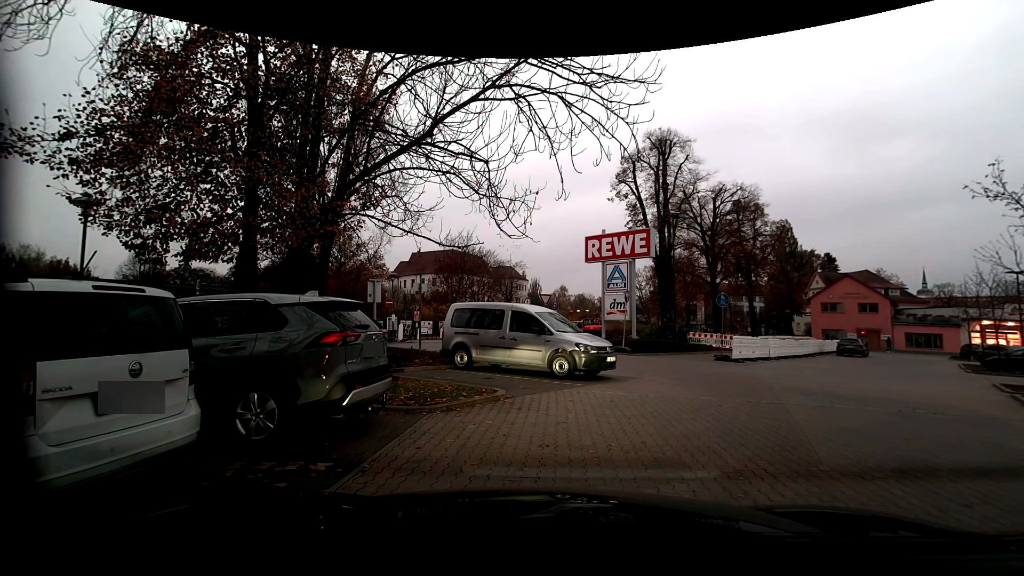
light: Sunrise
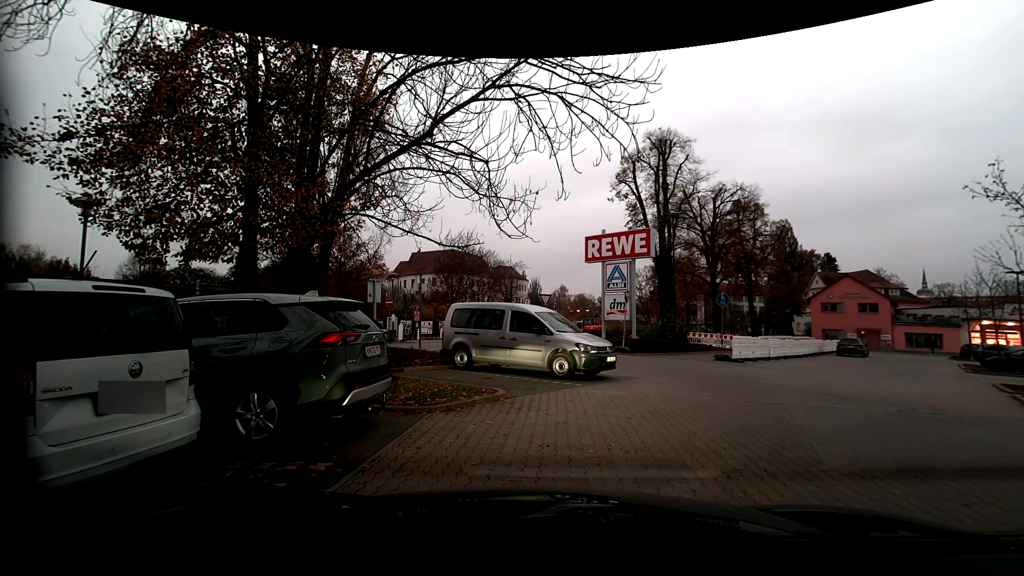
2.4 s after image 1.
(0.0, 0.0) m; 0°
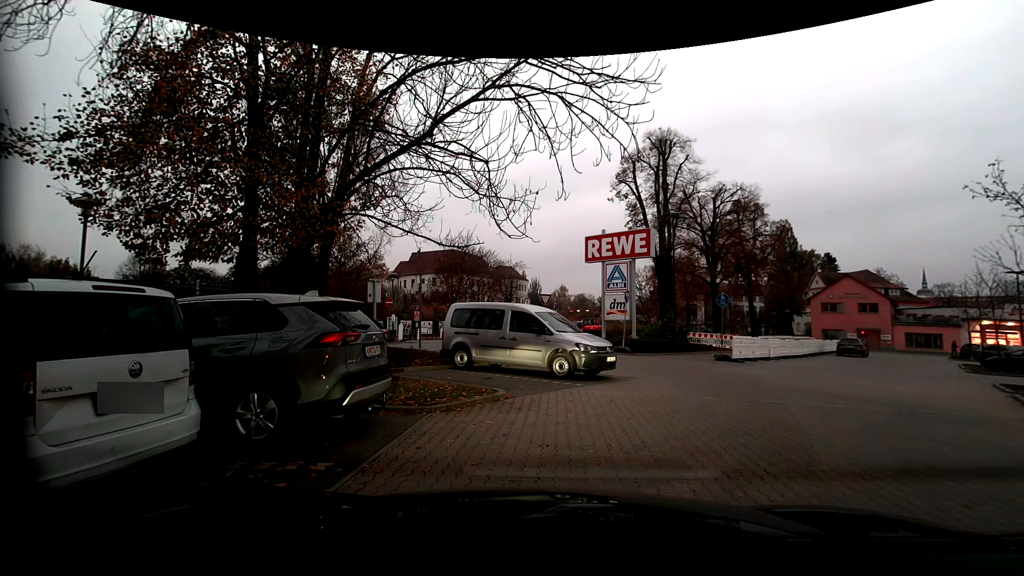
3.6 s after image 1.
(0.0, 0.0) m; 0°
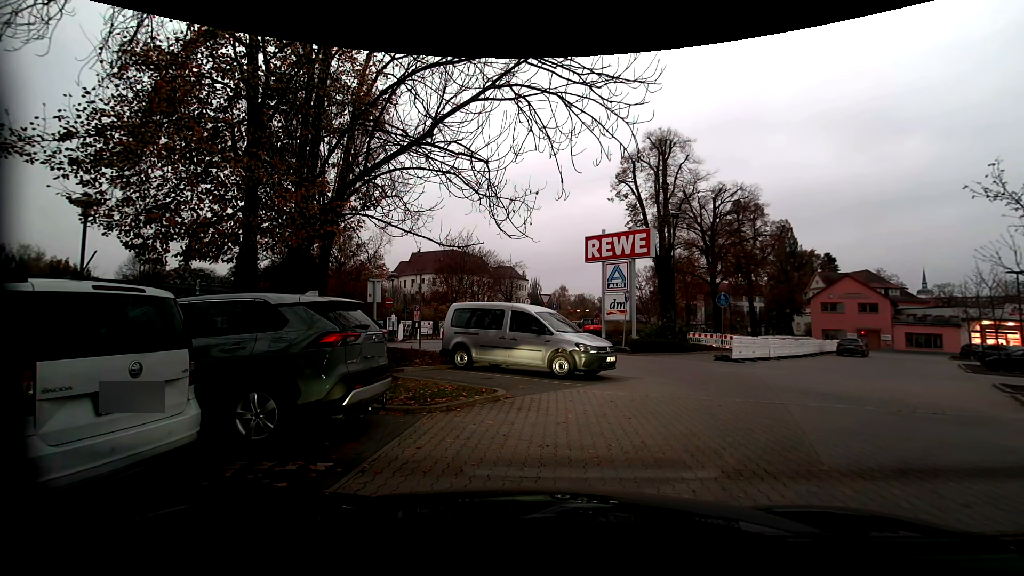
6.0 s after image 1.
(0.0, 0.0) m; 0°
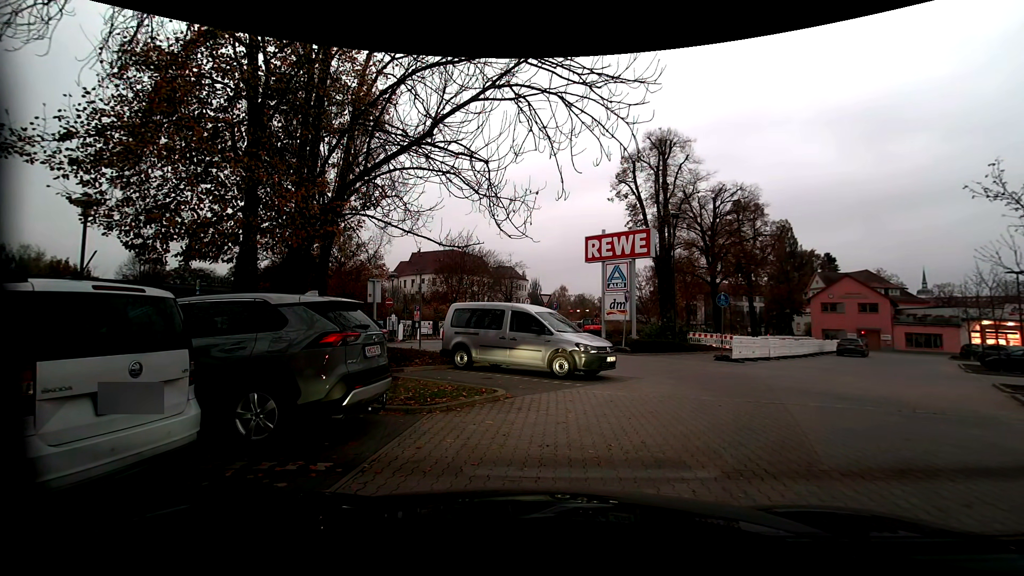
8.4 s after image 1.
(0.0, 0.0) m; 0°
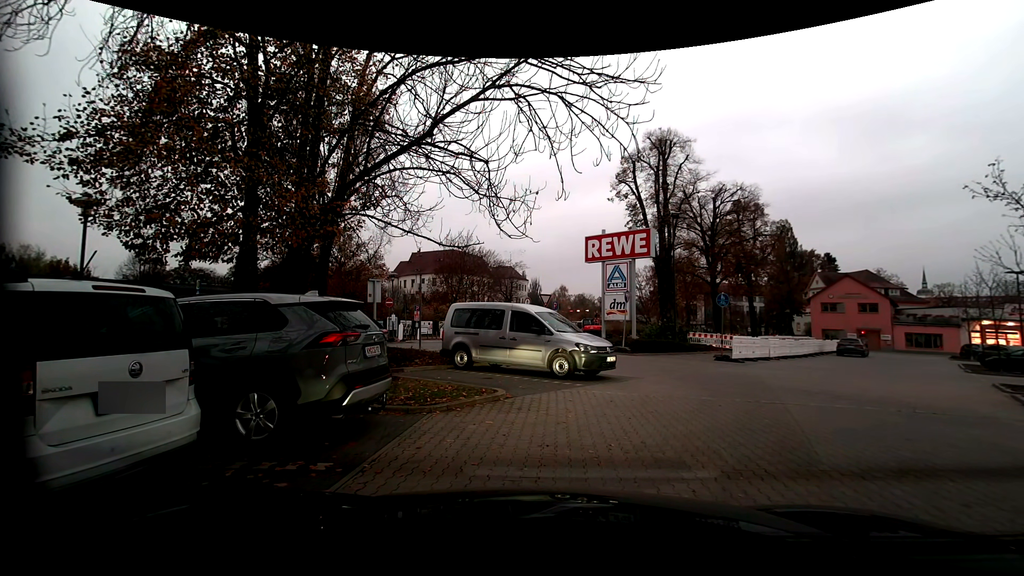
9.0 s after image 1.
(0.0, 0.0) m; 0°
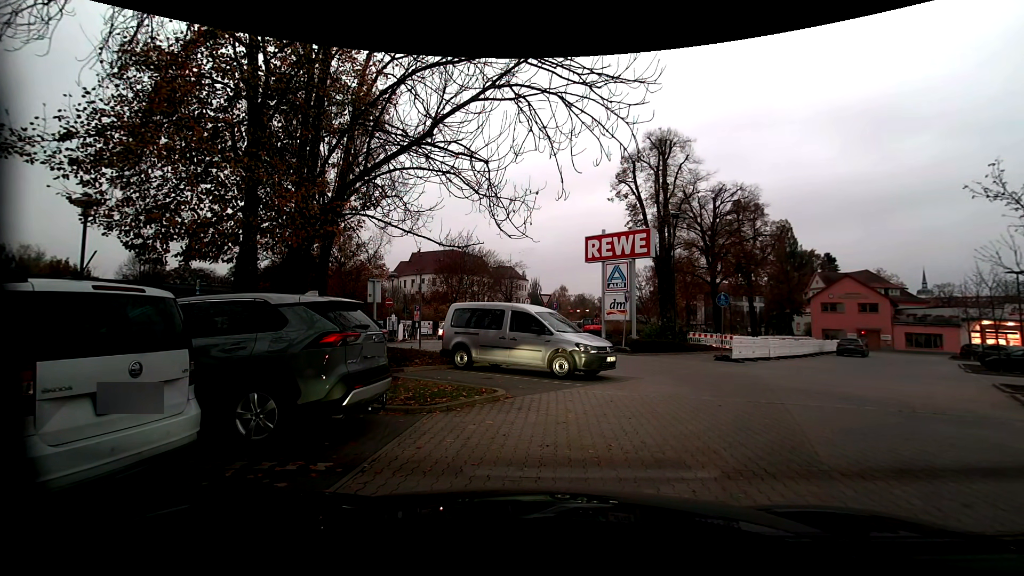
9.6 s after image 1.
(0.0, 0.0) m; 0°
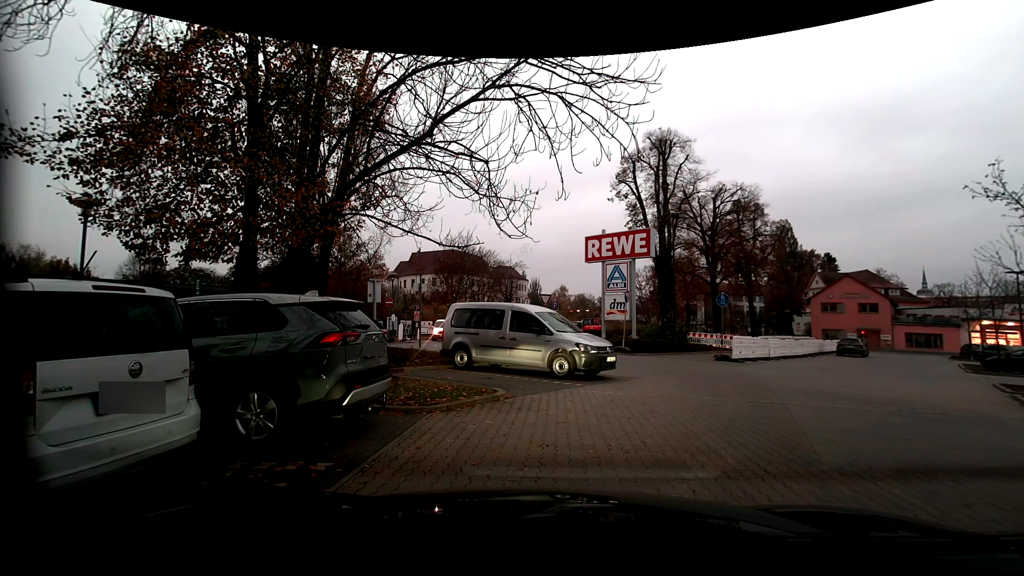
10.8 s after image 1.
(0.0, 0.0) m; 0°
